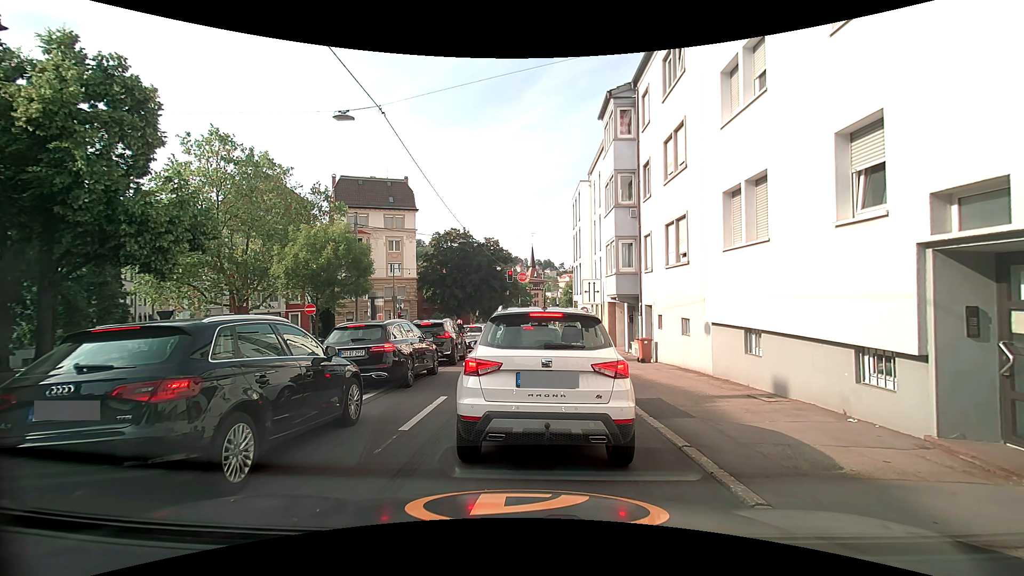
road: secondary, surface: asphalt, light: Day
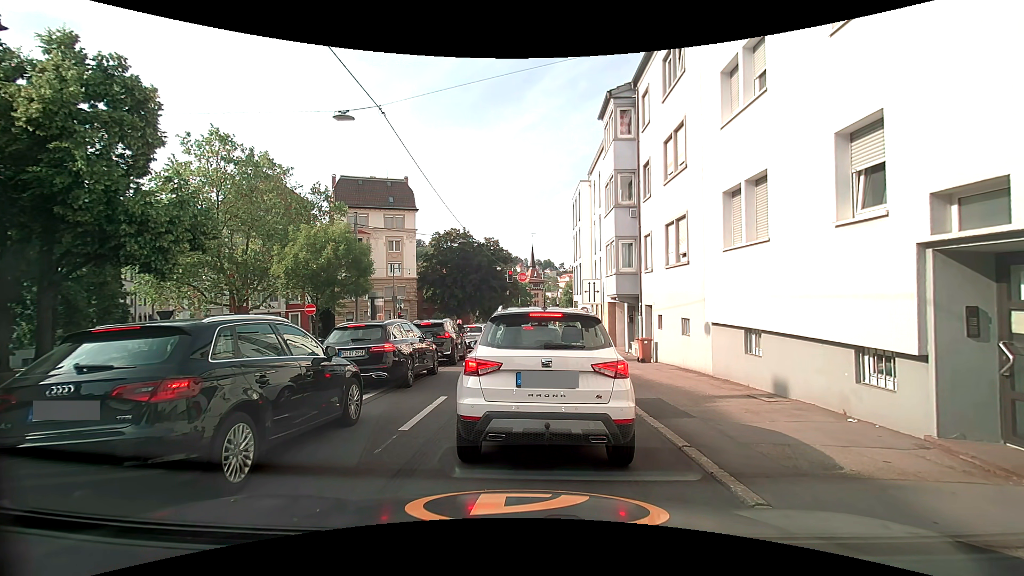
(0.0, 0.0) m; 0°
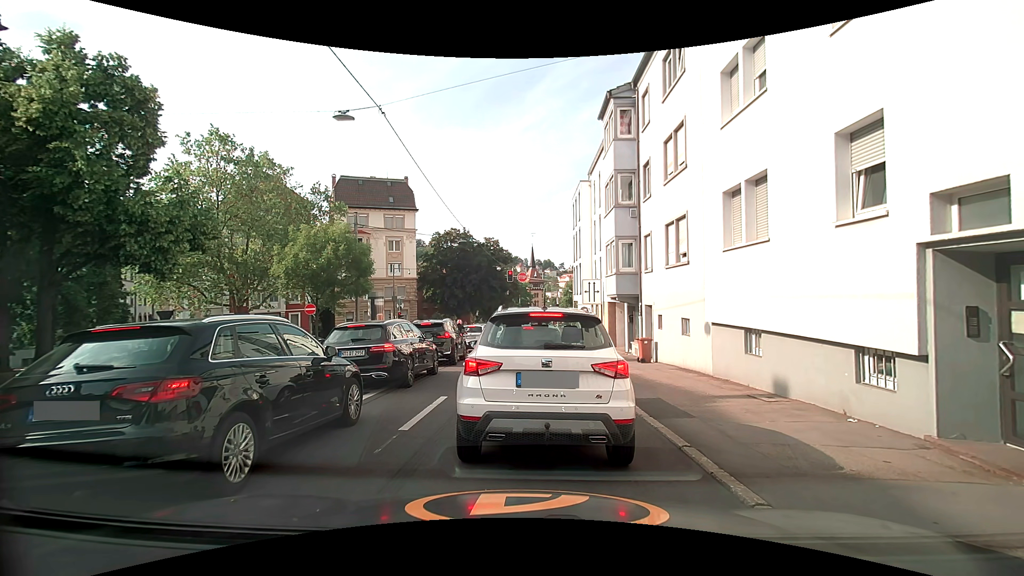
(0.0, 0.0) m; 0°
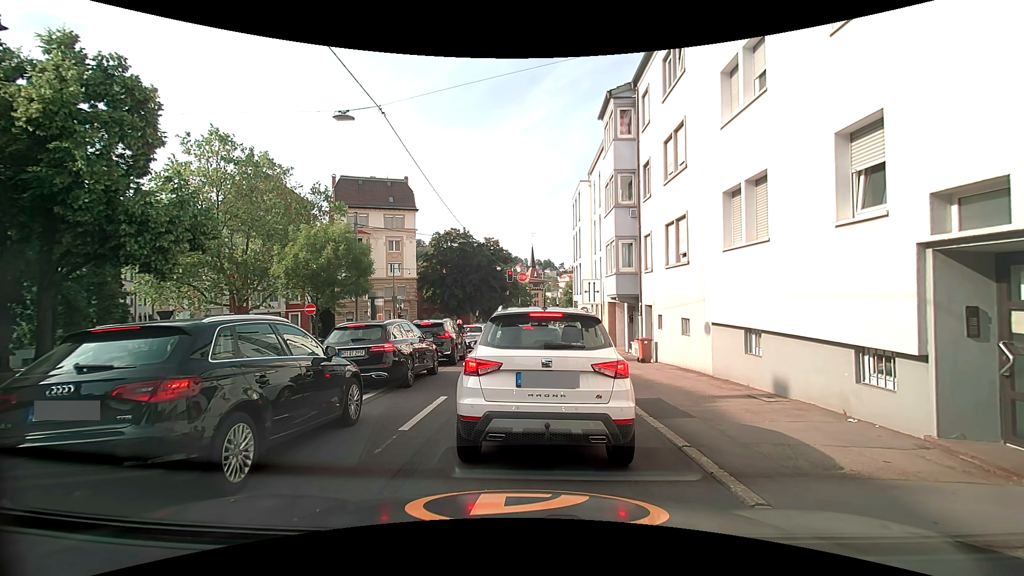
(0.0, 0.0) m; 0°
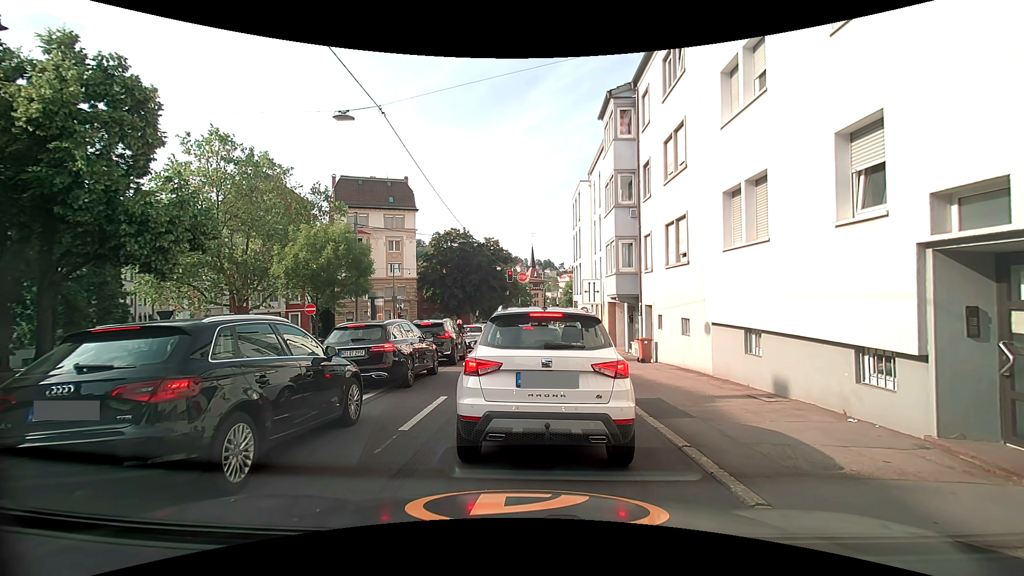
(0.0, 0.0) m; 0°
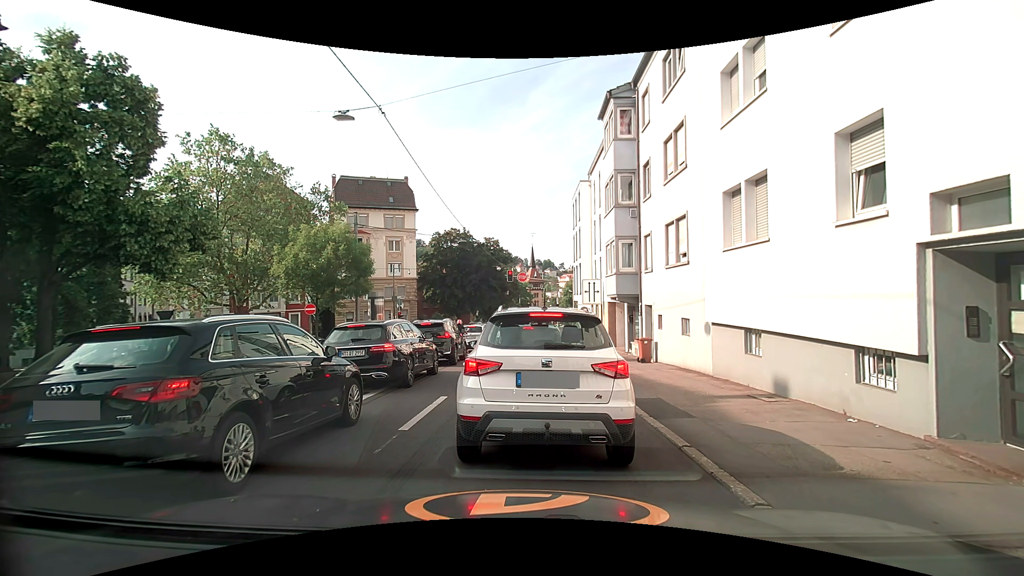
(0.0, 0.0) m; 0°
